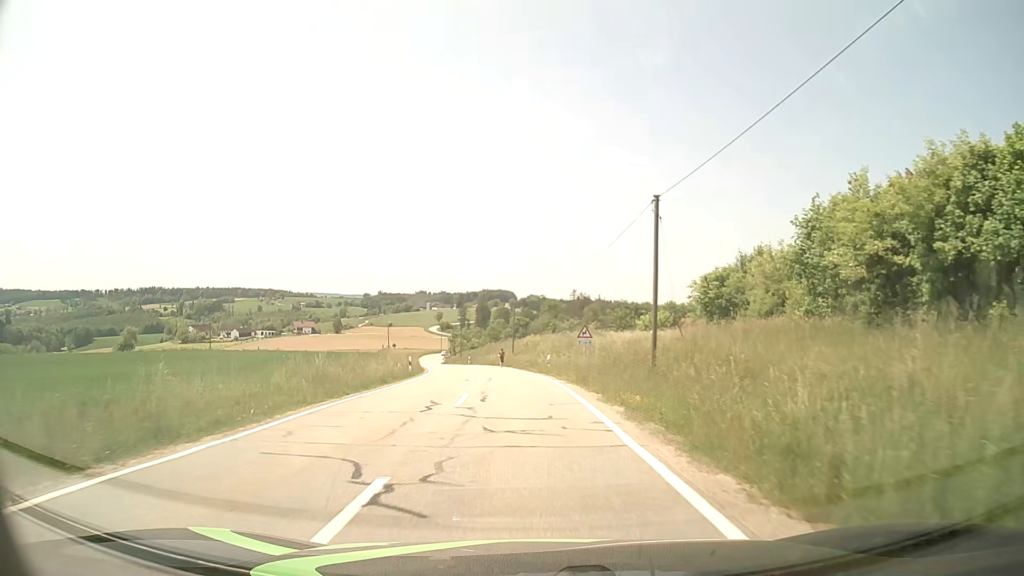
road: tertiary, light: Day
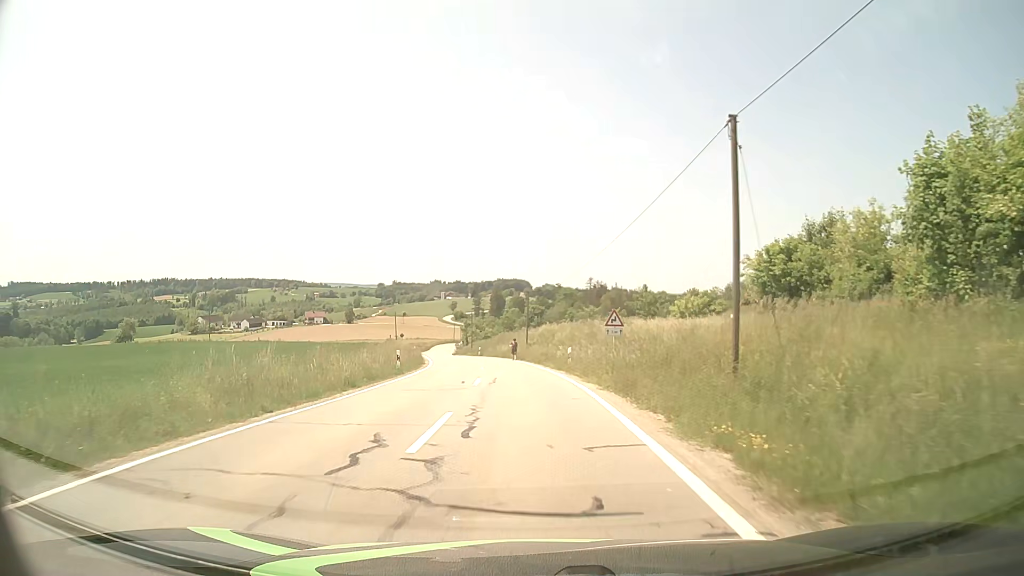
(0.0, +6.8) m; -1°
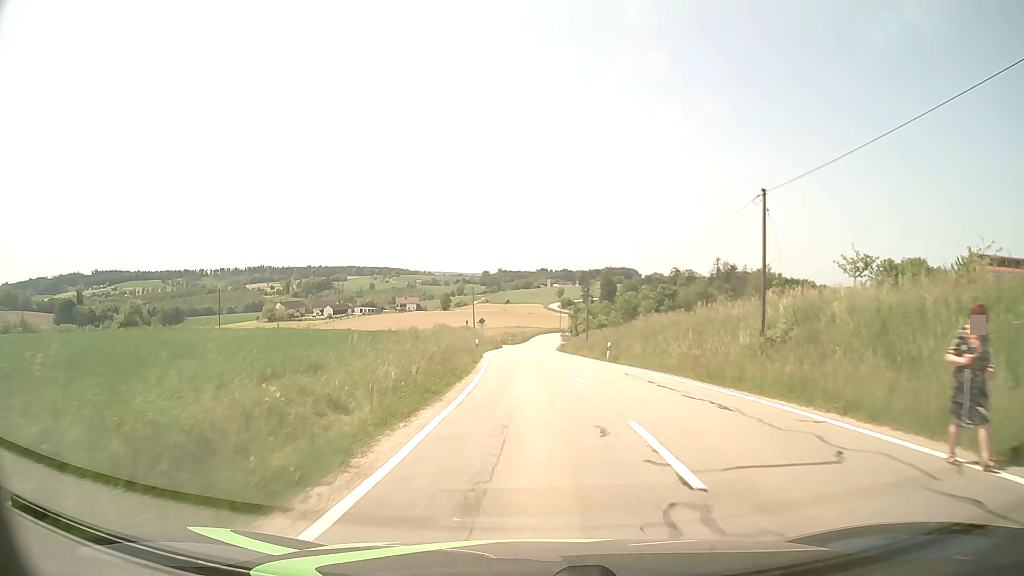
(-4.0, +37.9) m; -9°
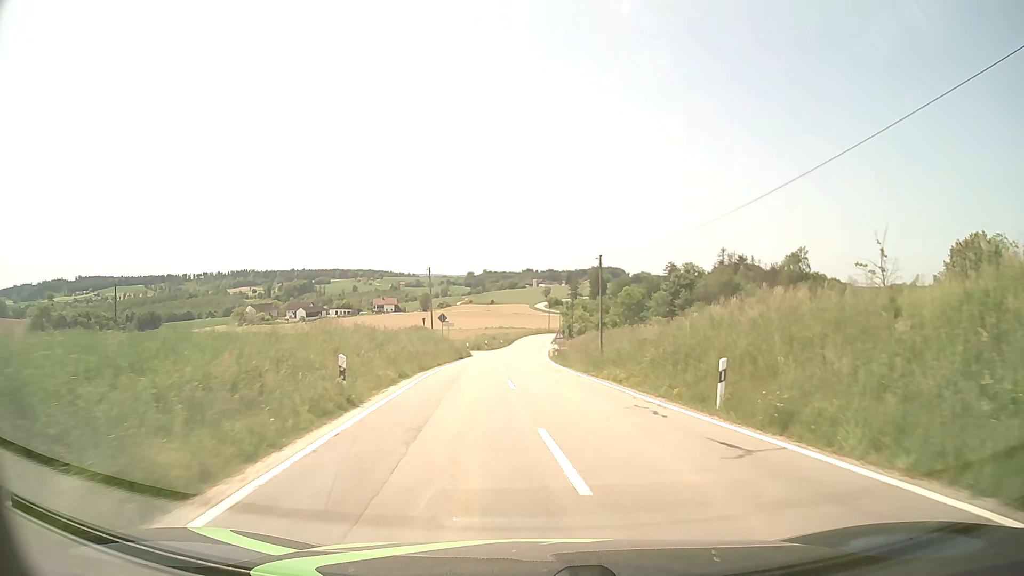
(+0.1, +24.2) m; +1°
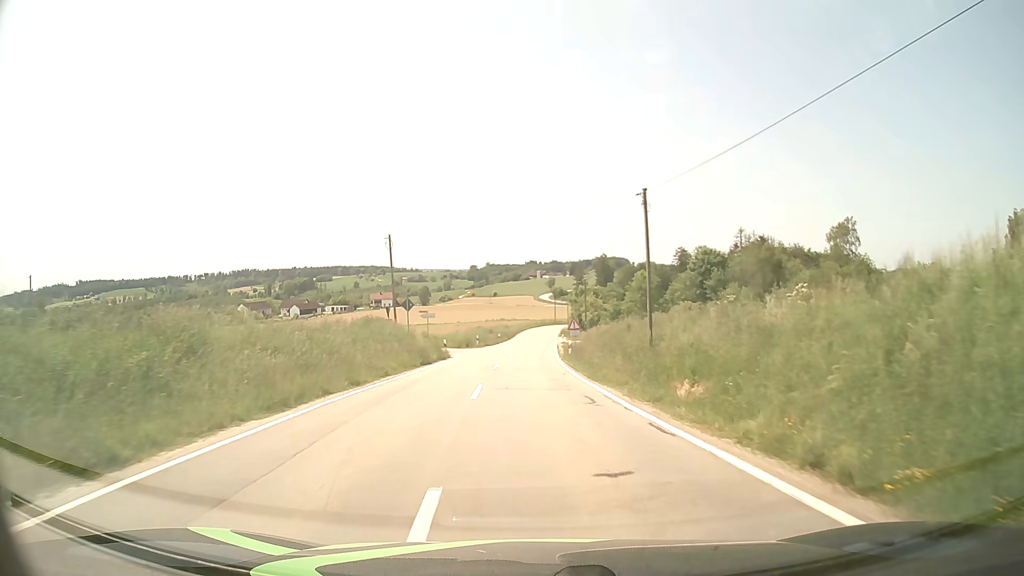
(0.0, +16.4) m; -1°
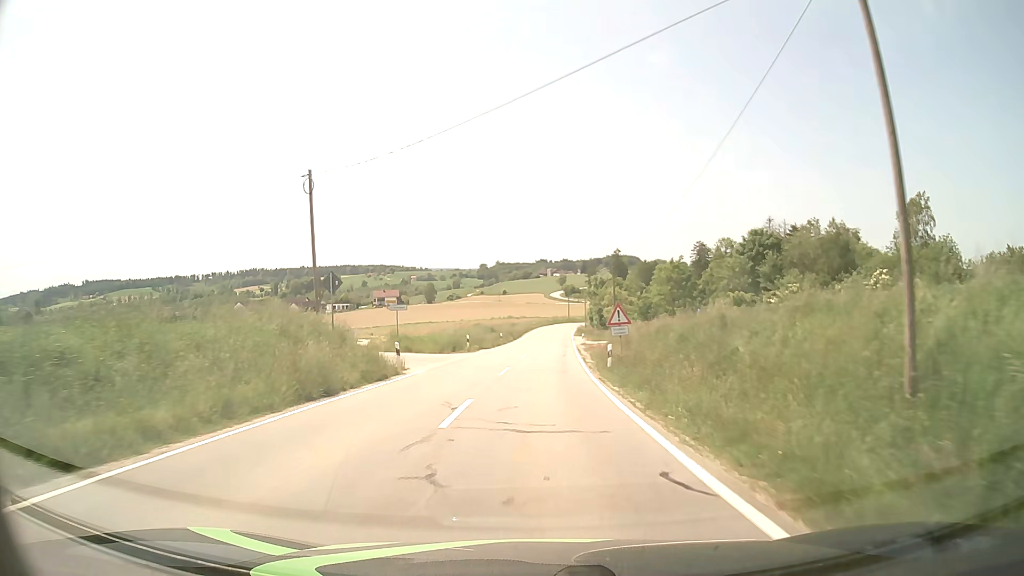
(-0.1, +16.7) m; -1°
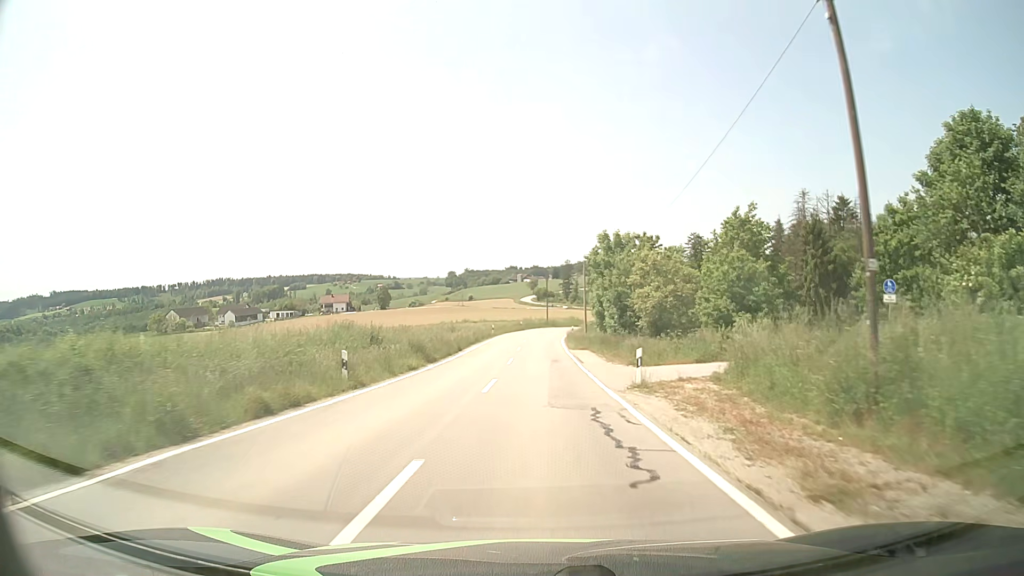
(+0.9, +43.0) m; +3°
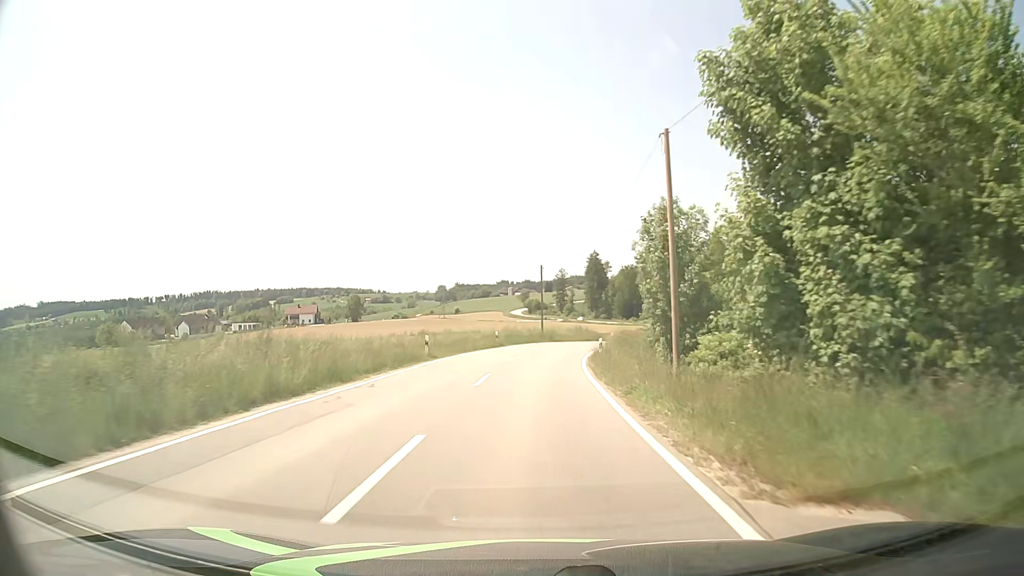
(+0.3, +35.0) m; +1°
(0, +10) (0, +20) (+1, +30) (+2, +40) (+4, +50) (+7, +59) (+11, +68) (+16, +77) (+22, +85) (+28, +93) m
